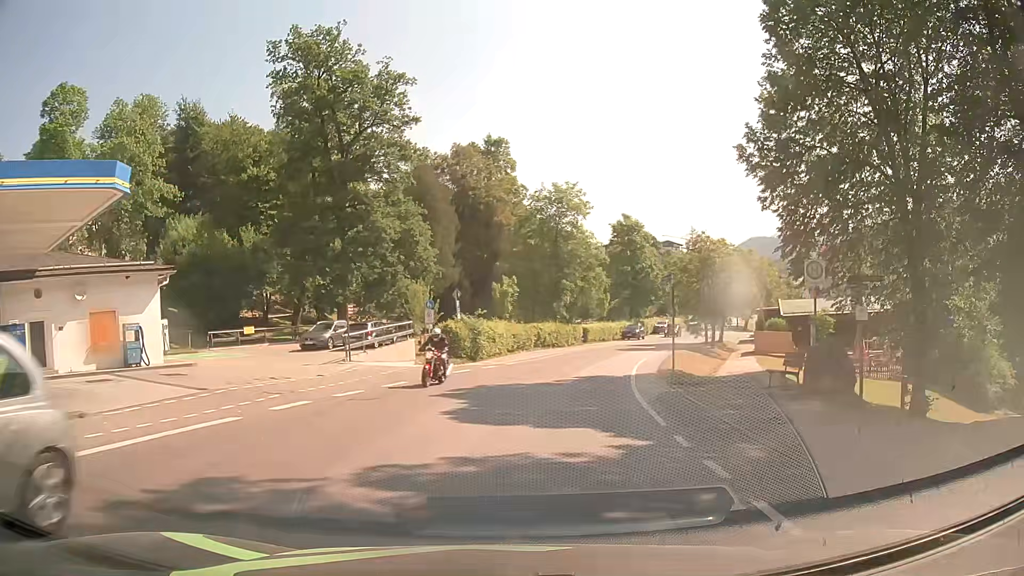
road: tertiary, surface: asphalt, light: Day
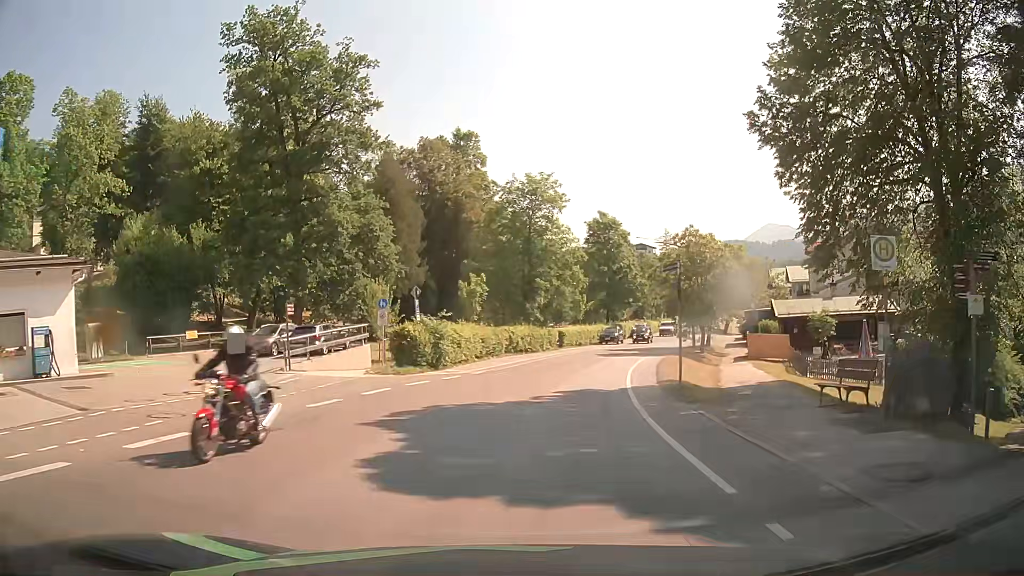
(+0.1, +4.5) m; +2°
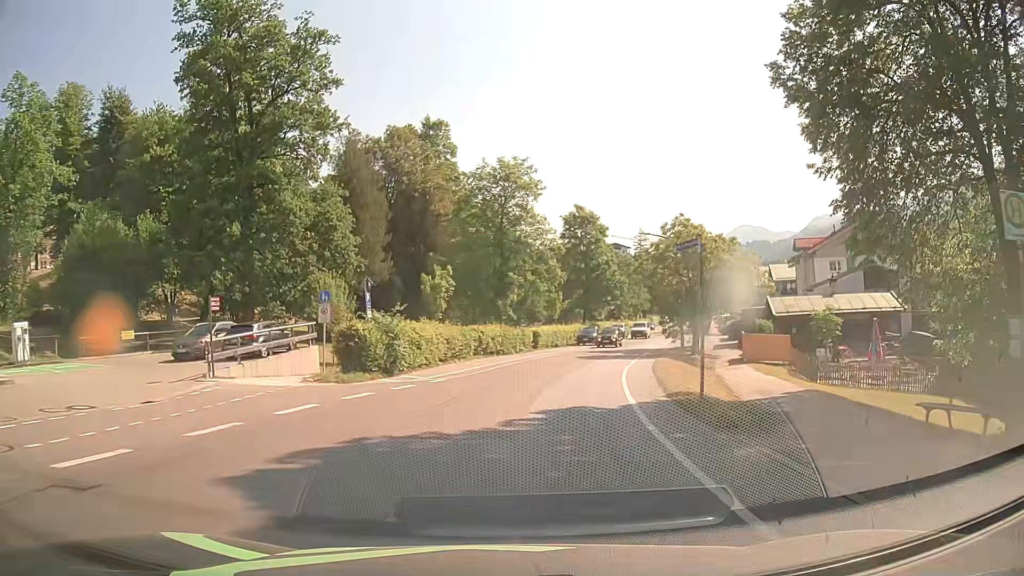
(+0.1, +4.5) m; +3°
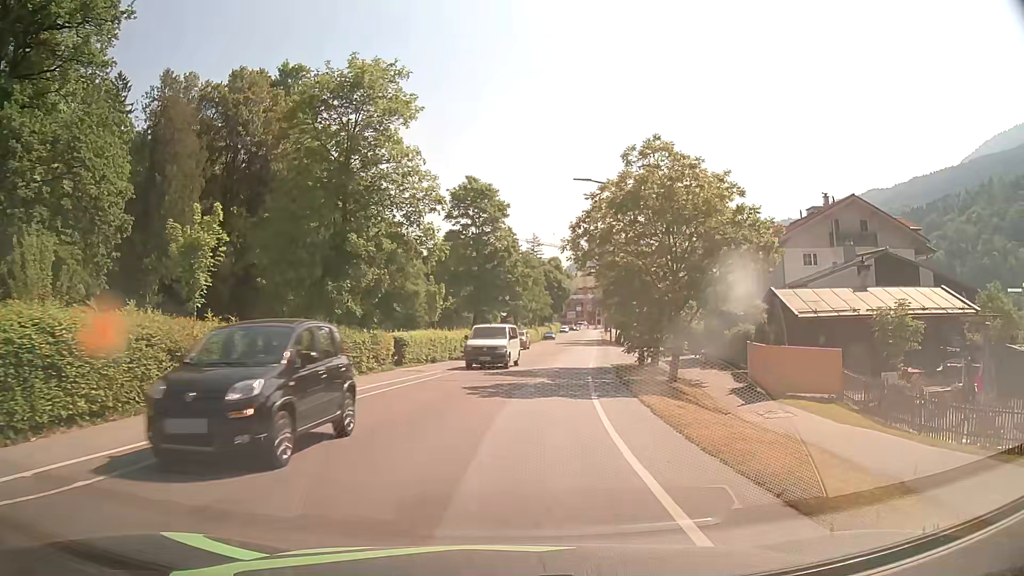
(+1.4, +17.7) m; +10°
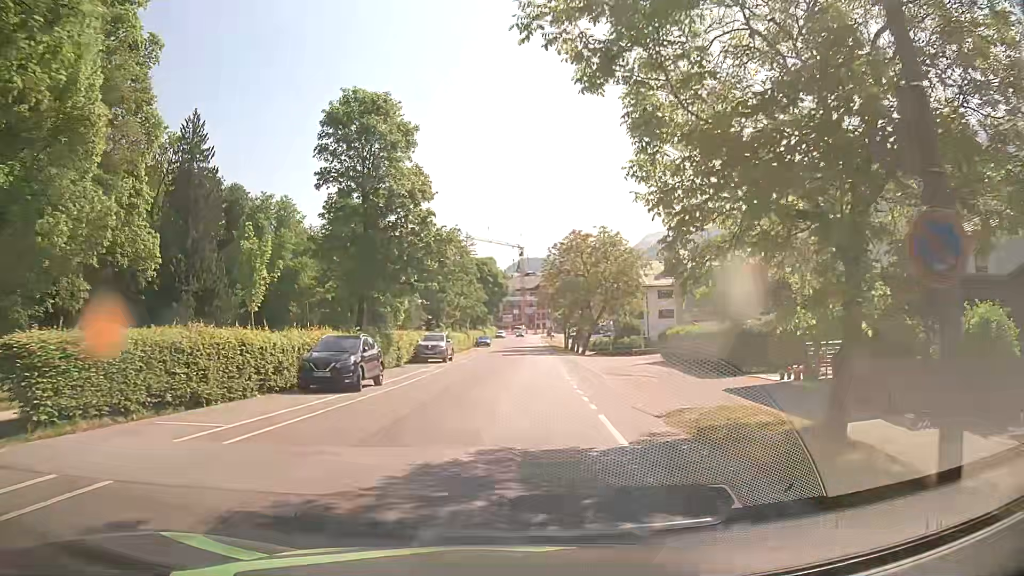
(+0.9, +22.3) m; +4°
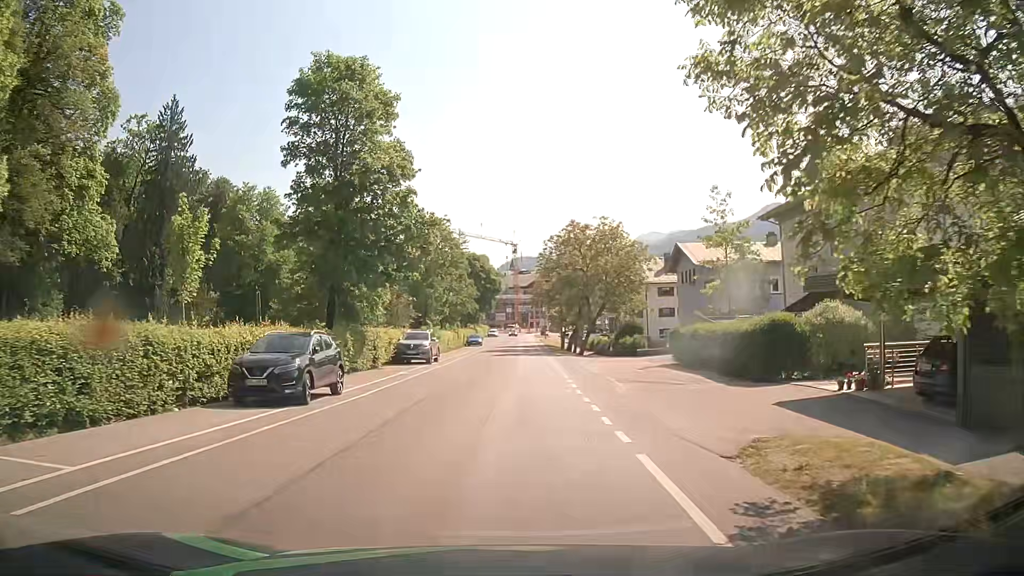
(+0.1, +4.5) m; +1°
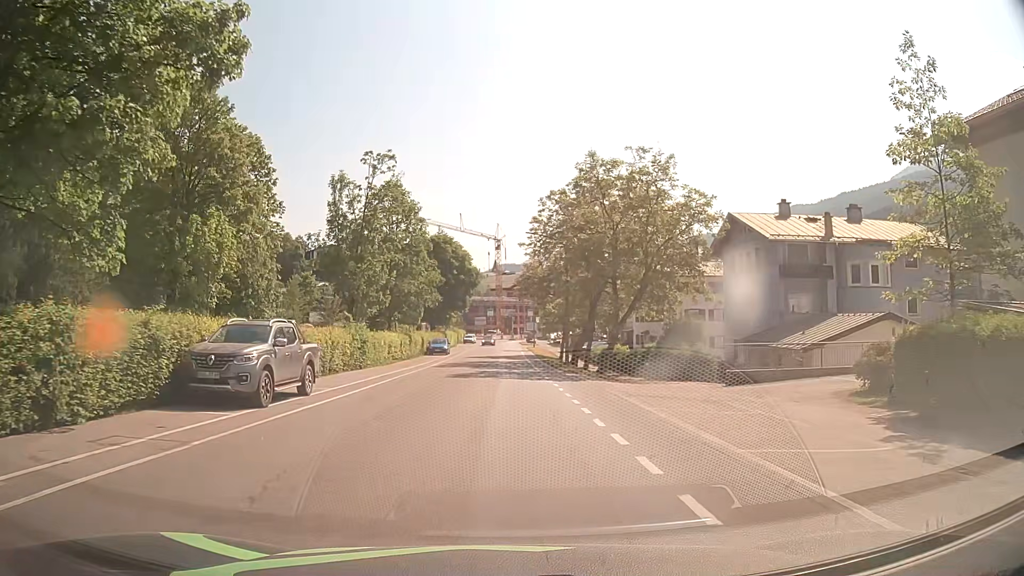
(+0.5, +22.3) m; +2°
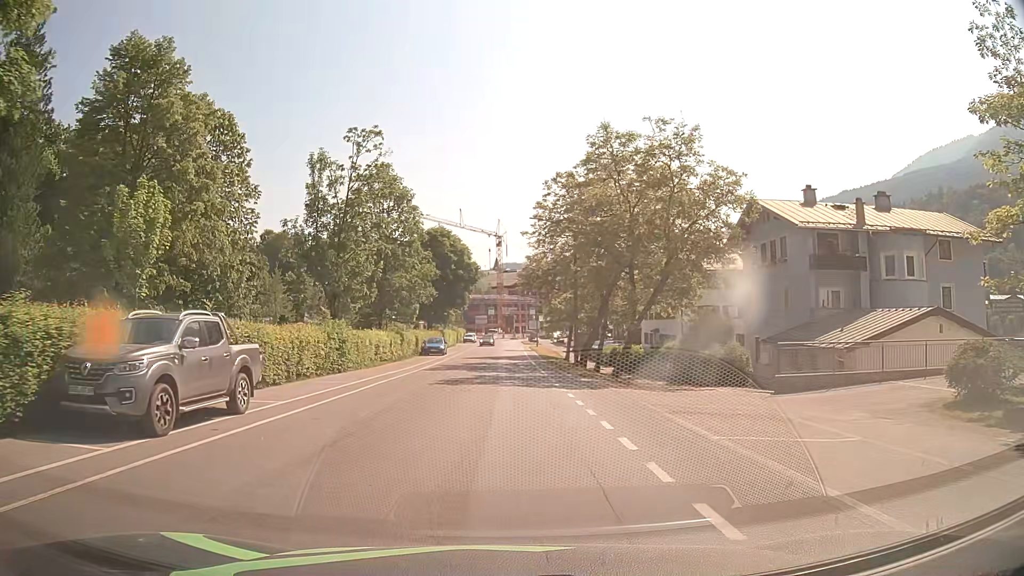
(0.0, +4.4) m; 0°
(0, +10) (0, +20) (0, +30) (0, +40) (0, +50) (0, +60) (0, +70) (0, +80) (0, +90) (0, +100) m
